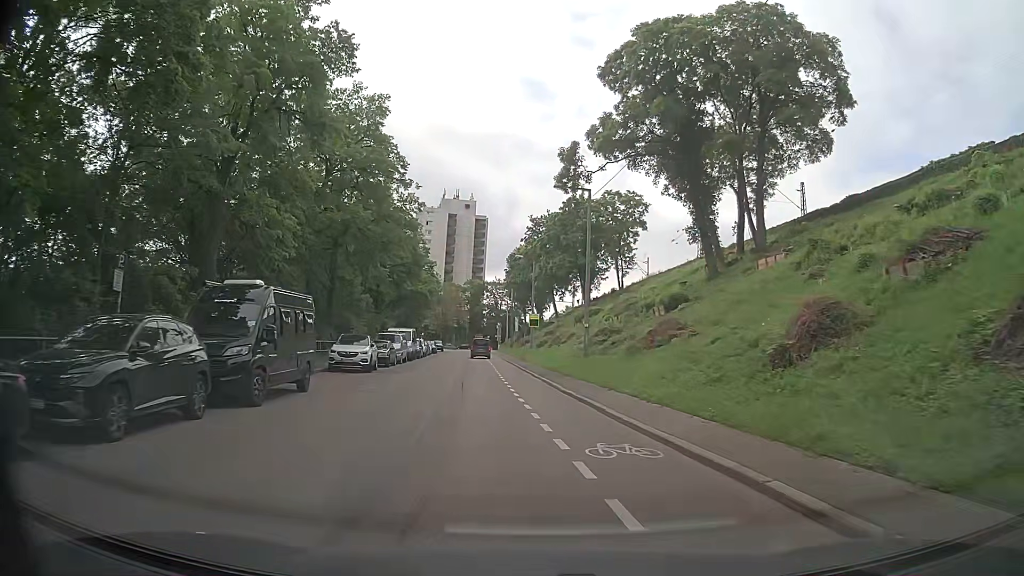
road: secondary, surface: asphalt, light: Day
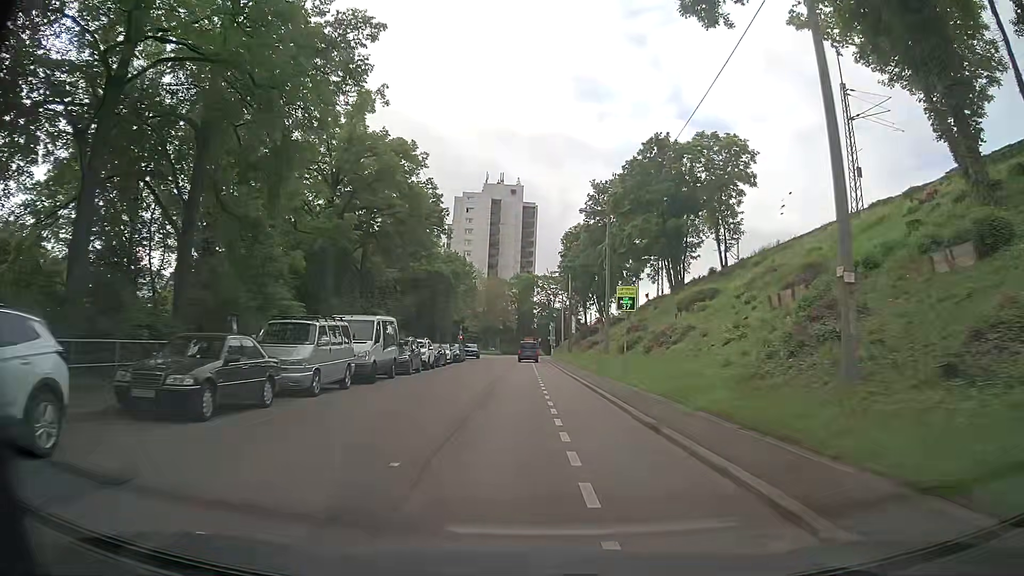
(-1.2, +25.3) m; -4°
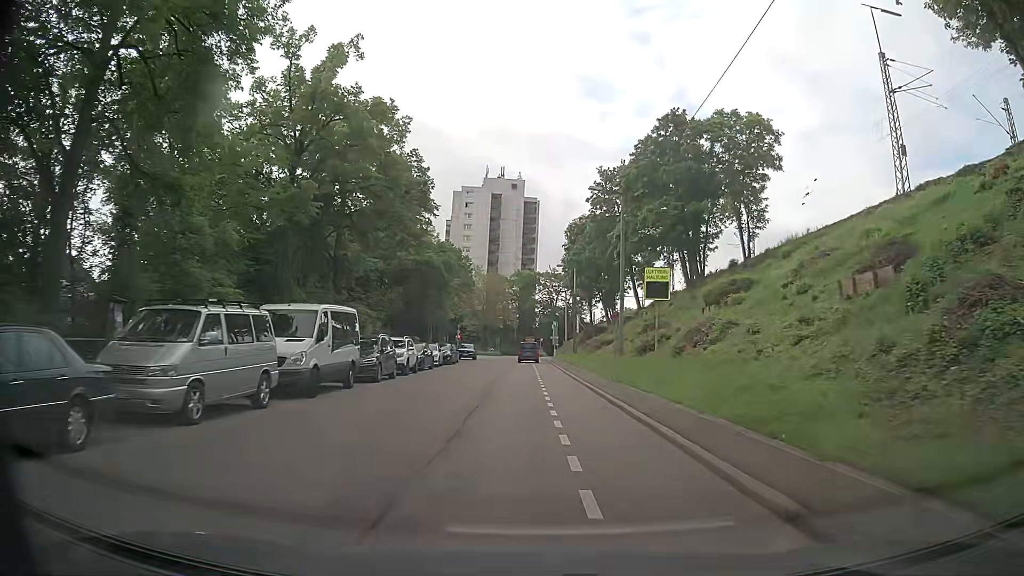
(0.0, +6.4) m; 0°
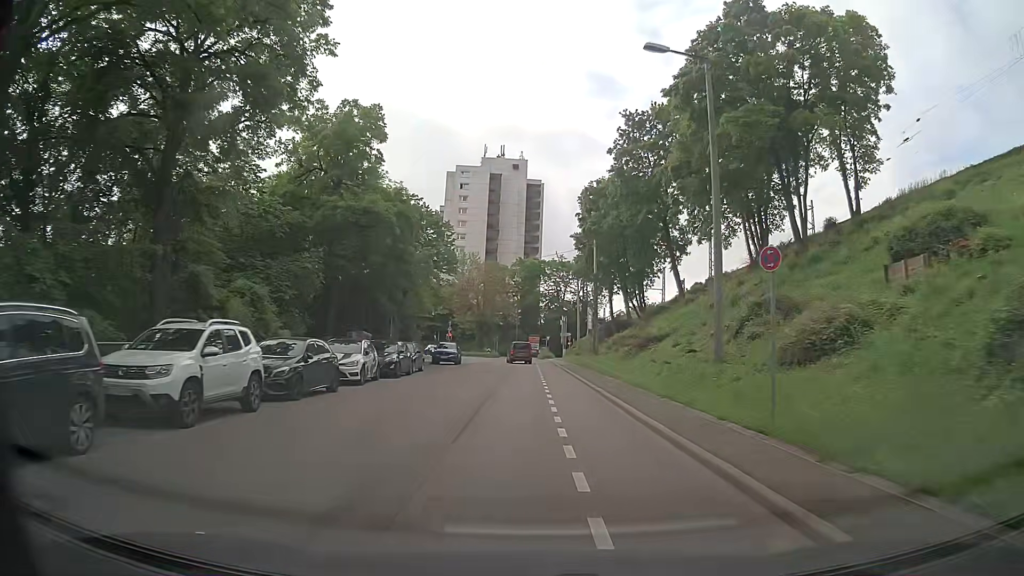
(-0.1, +19.2) m; 0°
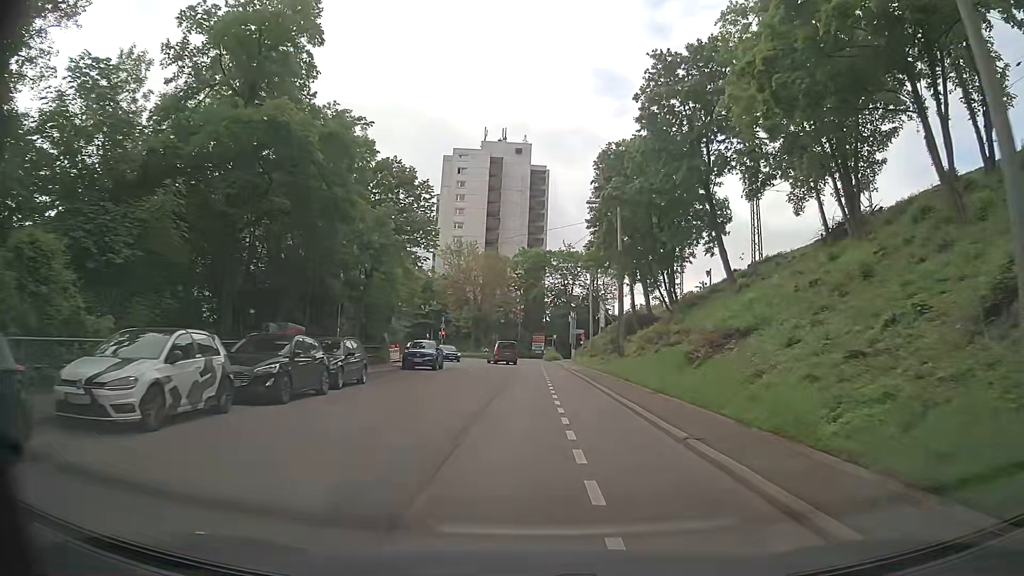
(-0.2, +12.6) m; -1°
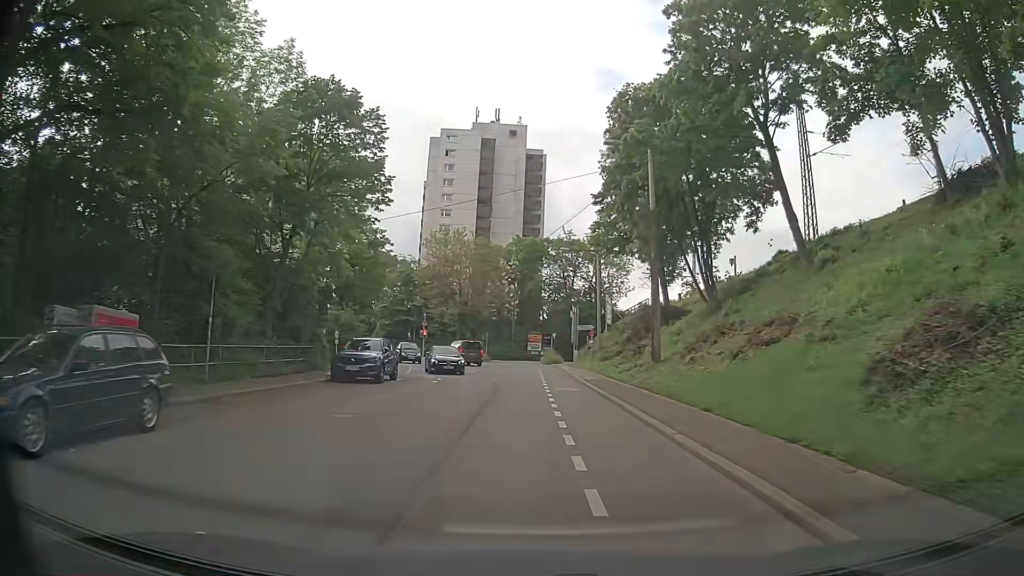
(+0.1, +12.4) m; +1°
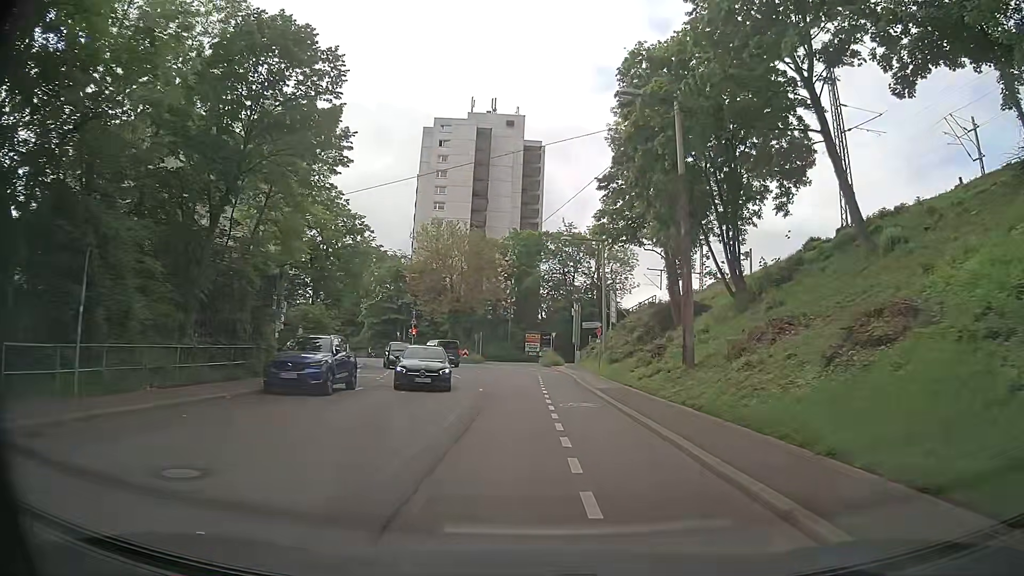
(-0.1, +6.1) m; -1°
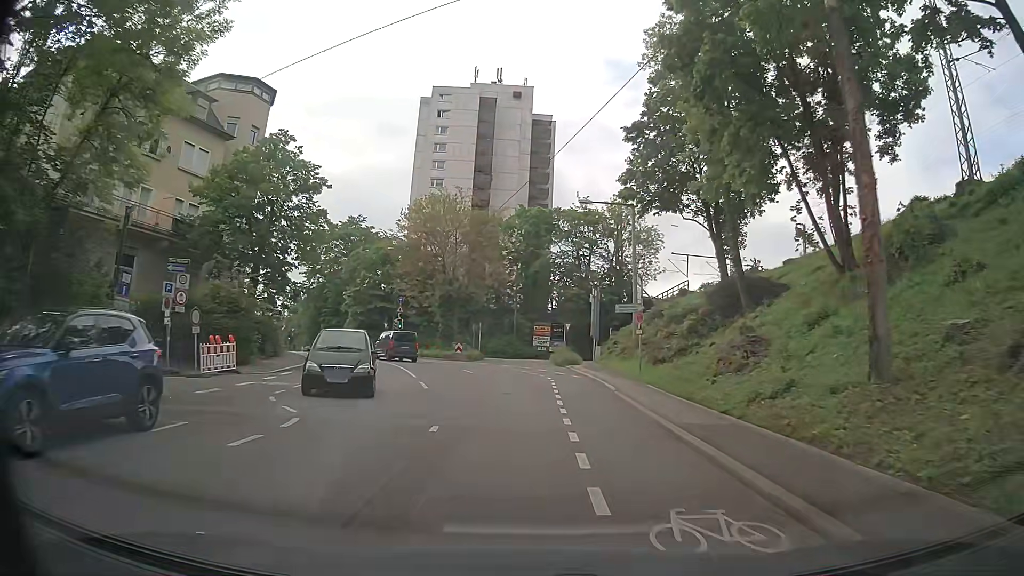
(0.0, +12.1) m; 0°
(0, +10) (-1, +20) (-4, +30) (-7, +39) (-11, +48) (-16, +57) (-21, +65) (-27, +74) (-32, +82) (-37, +91) m
